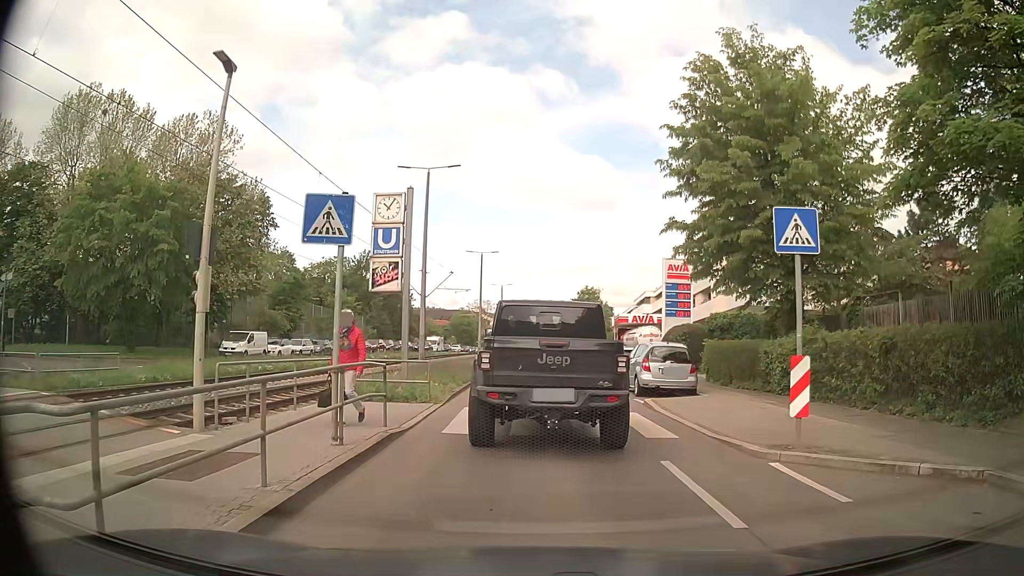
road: secondary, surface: asphalt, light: Day
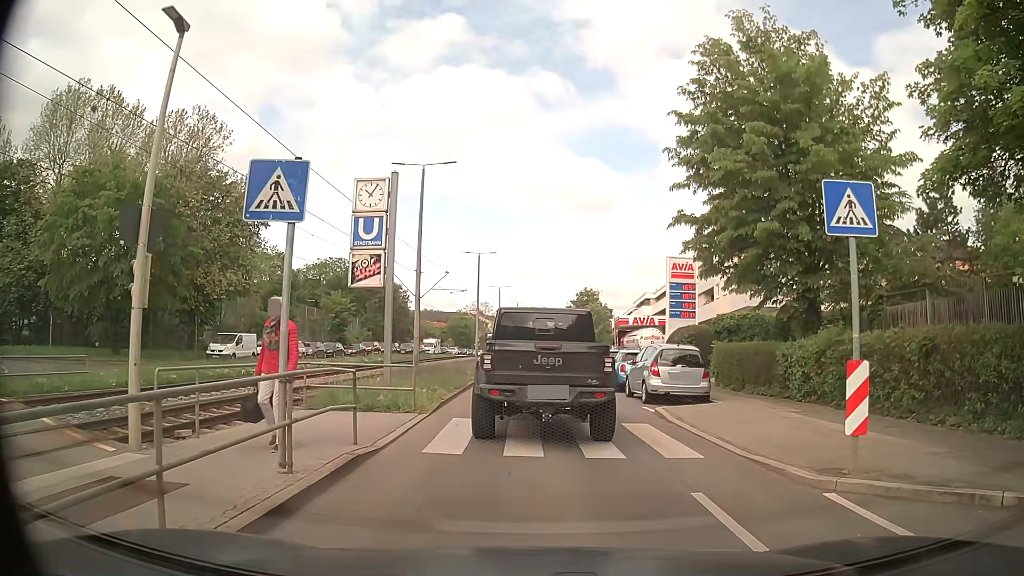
(+0.1, +1.7) m; +2°
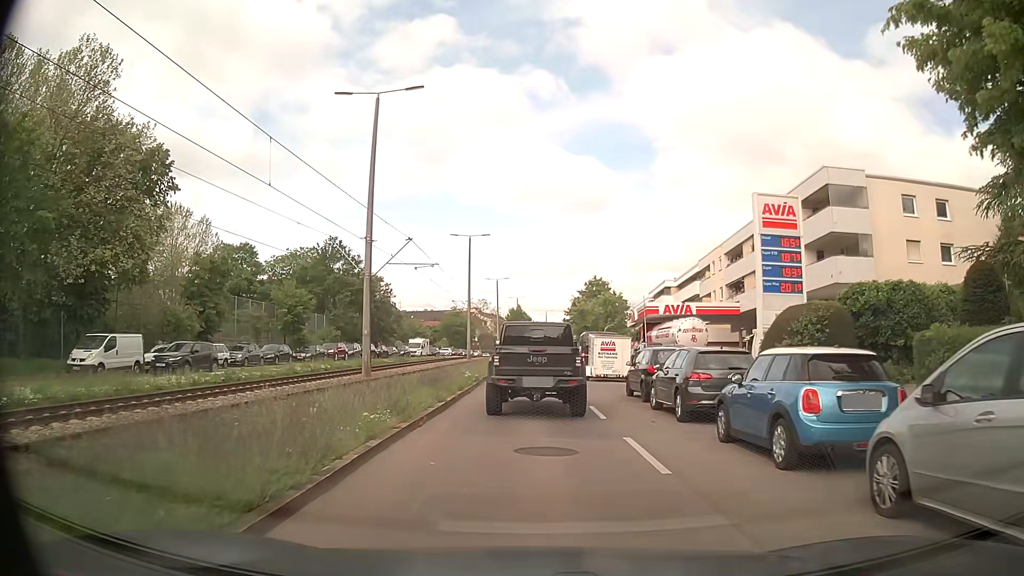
(+0.4, +15.6) m; +2°
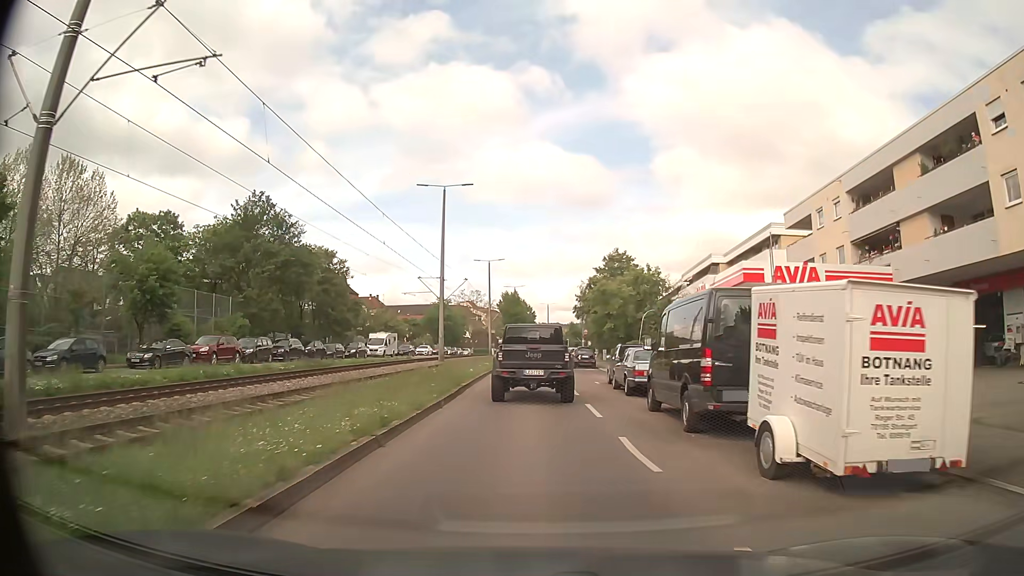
(0.0, +24.4) m; 0°
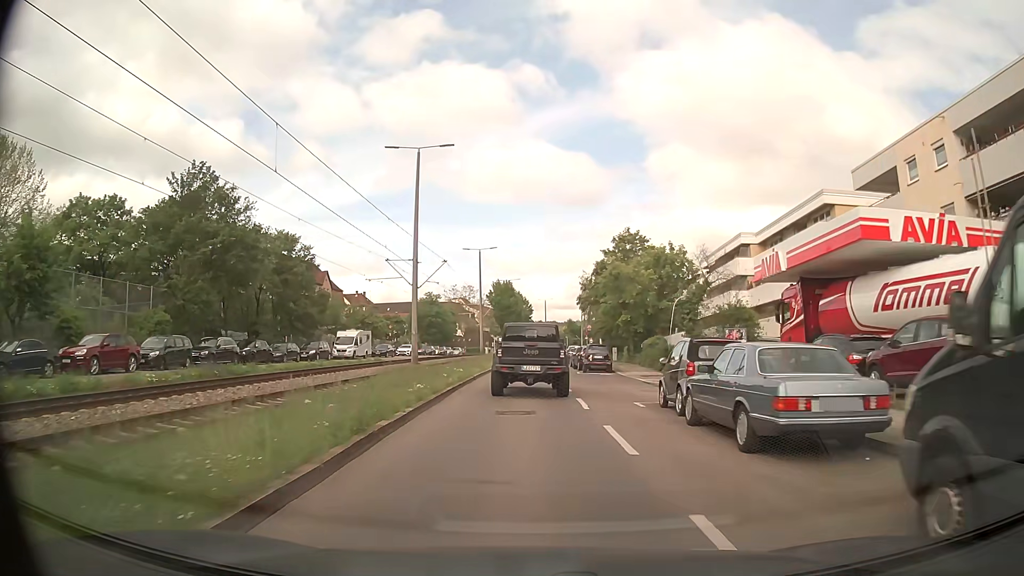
(+0.1, +11.3) m; 0°
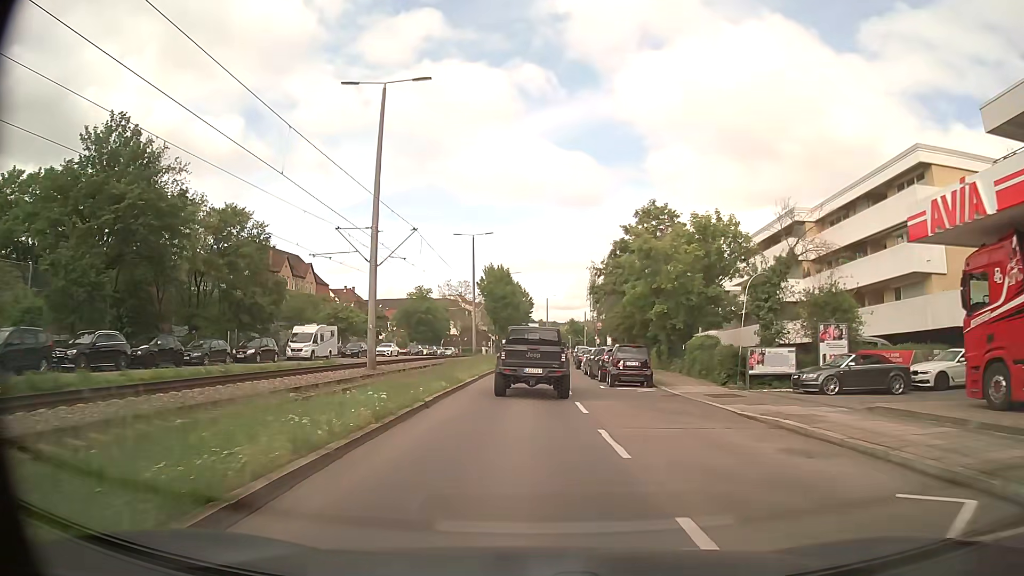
(0.0, +12.2) m; 0°
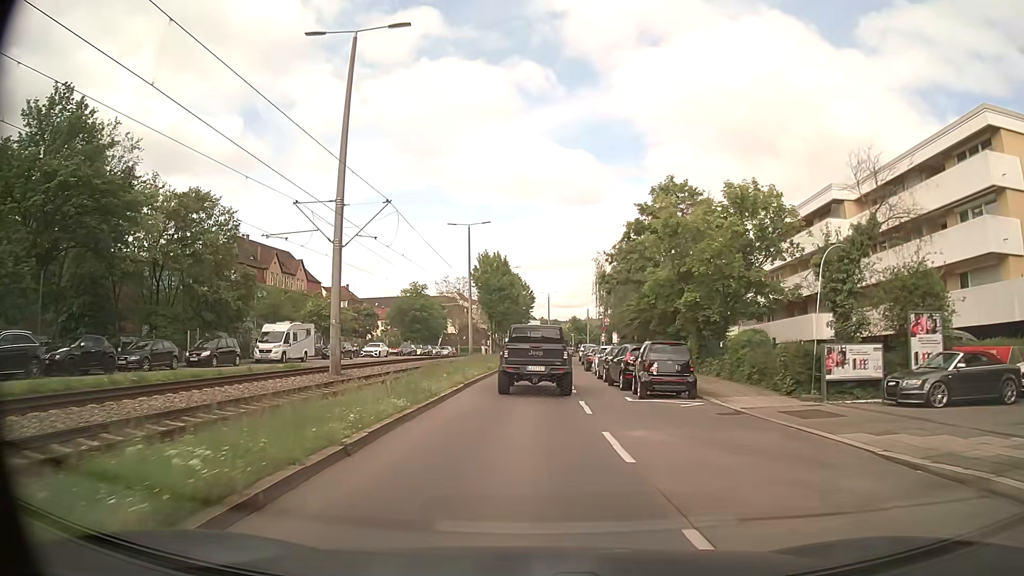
(0.0, +6.3) m; 0°
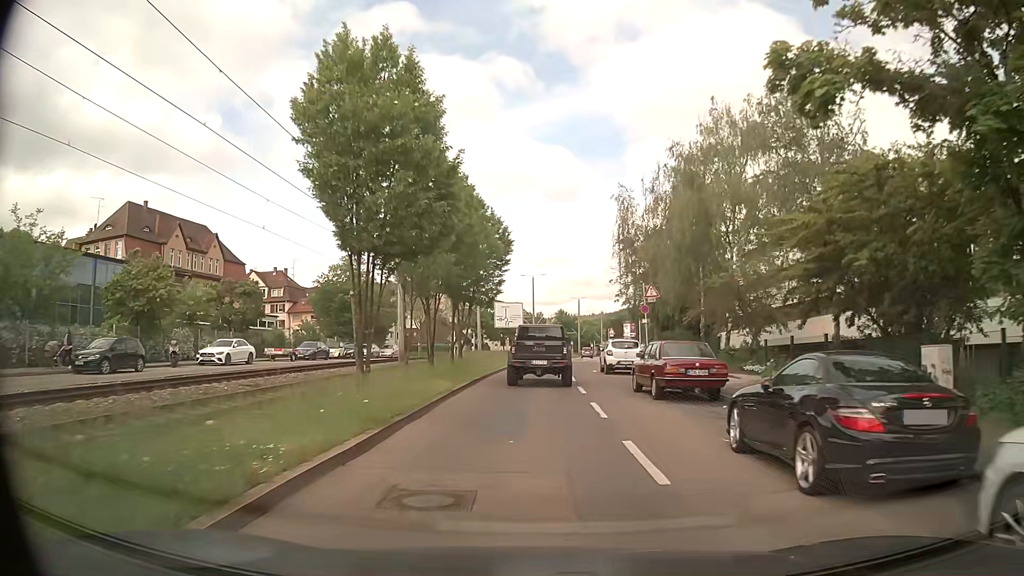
(+0.2, +31.6) m; +2°
(0, +10) (0, +20) (+1, +30) (+2, +40) (+3, +50) (+4, +60) (+5, +70) (+7, +80) (+11, +89) (+19, +95) m
